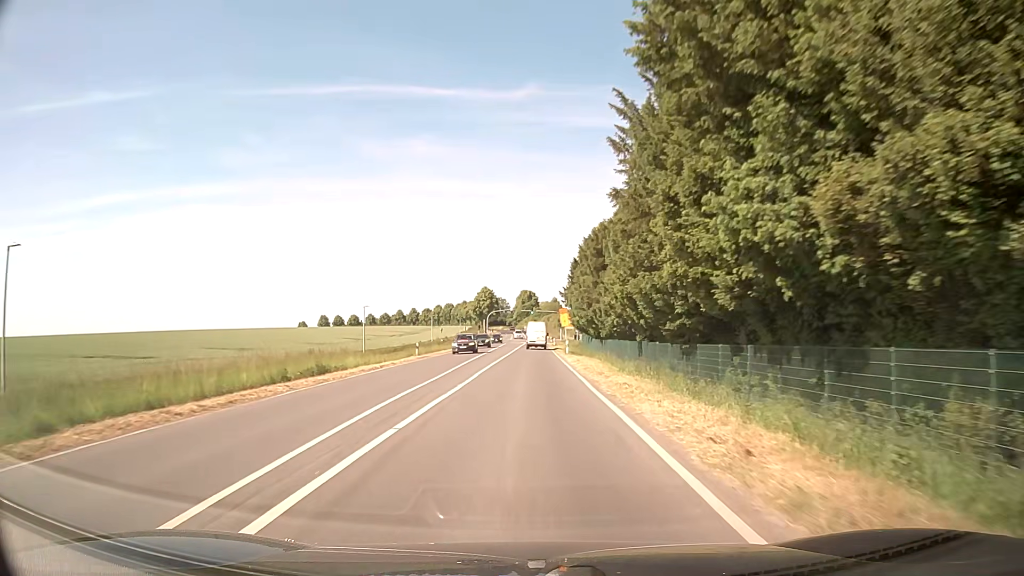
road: secondary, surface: asphalt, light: Day
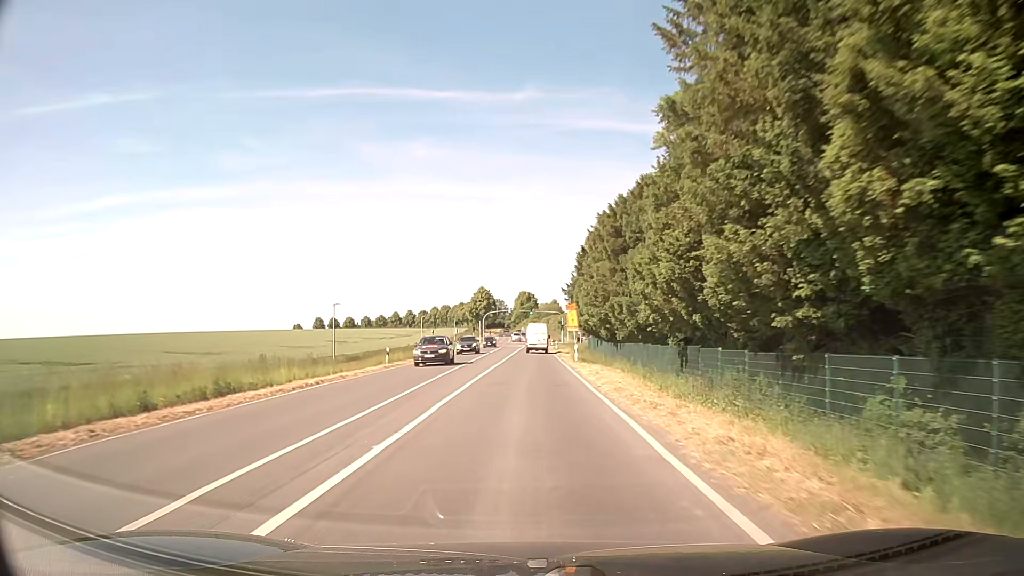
(-0.1, +9.8) m; -1°
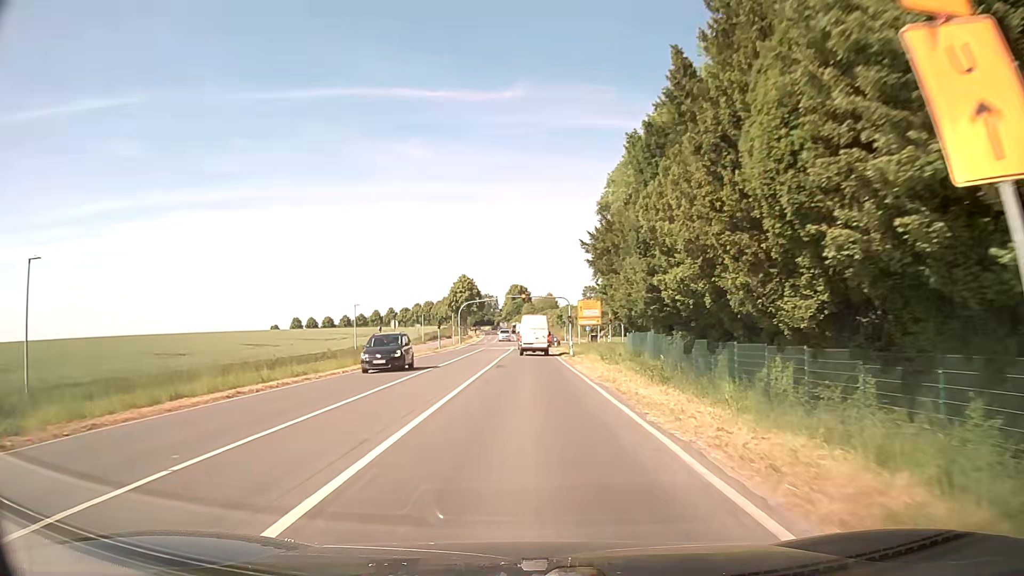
(+0.4, +36.3) m; +1°
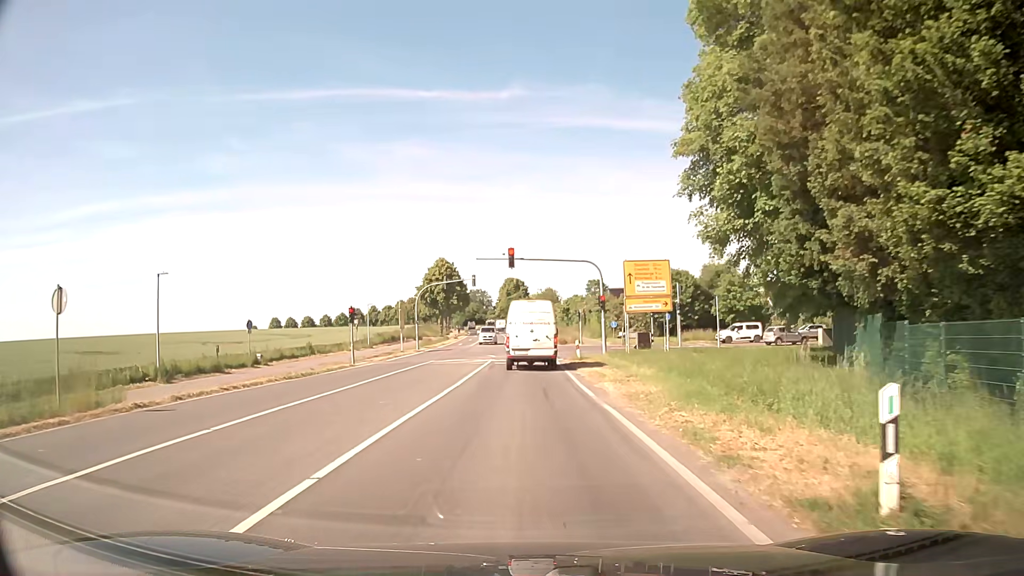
(+0.3, +36.4) m; -1°
